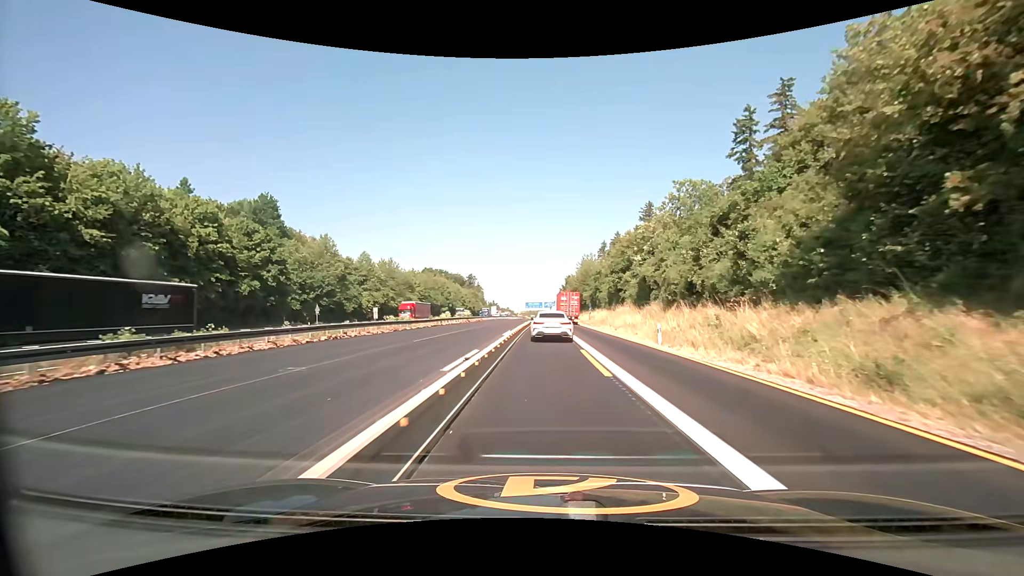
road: motorway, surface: asphalt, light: Day
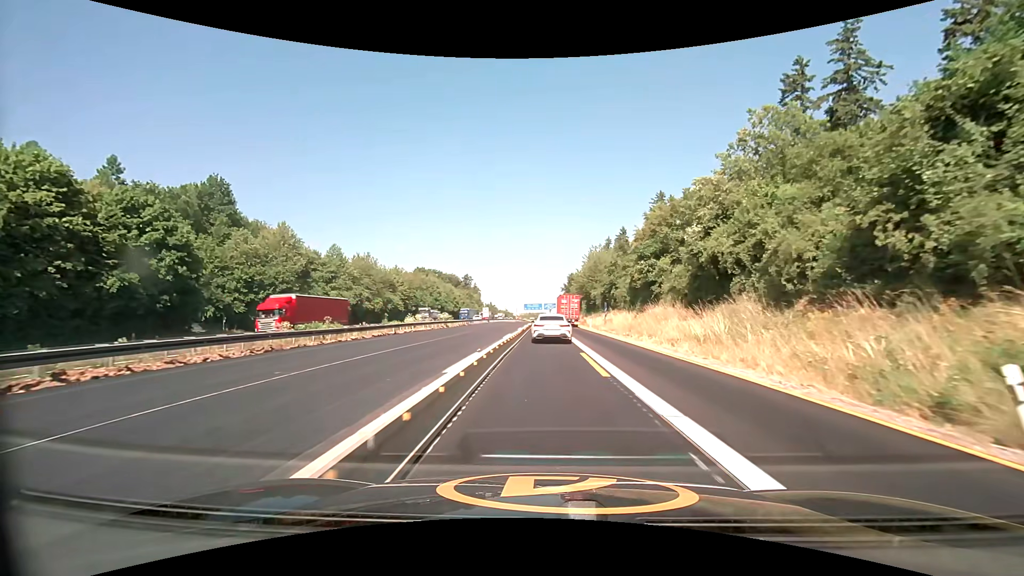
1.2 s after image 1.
(0.0, +17.8) m; 0°
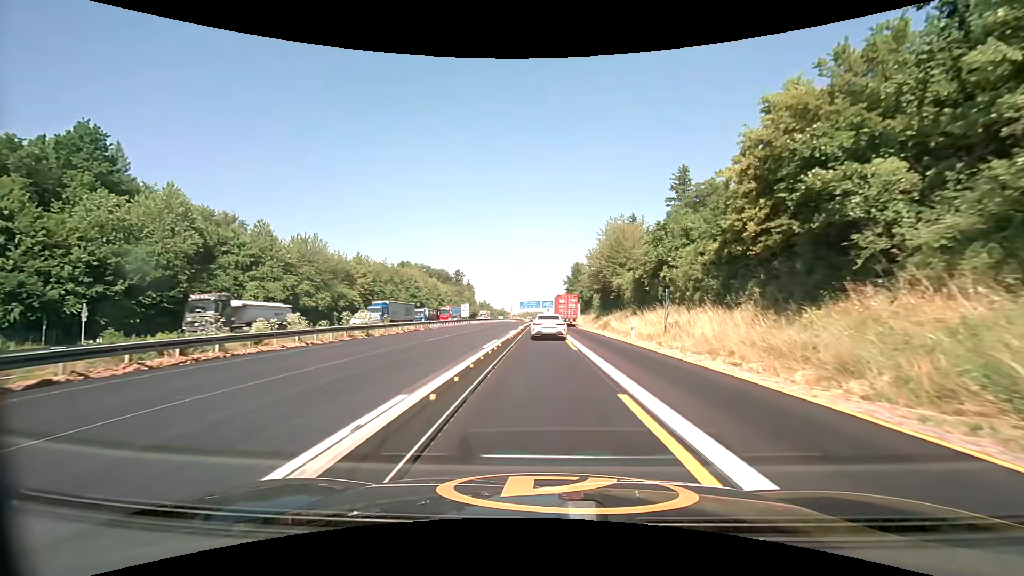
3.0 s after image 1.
(-0.1, +27.5) m; 0°
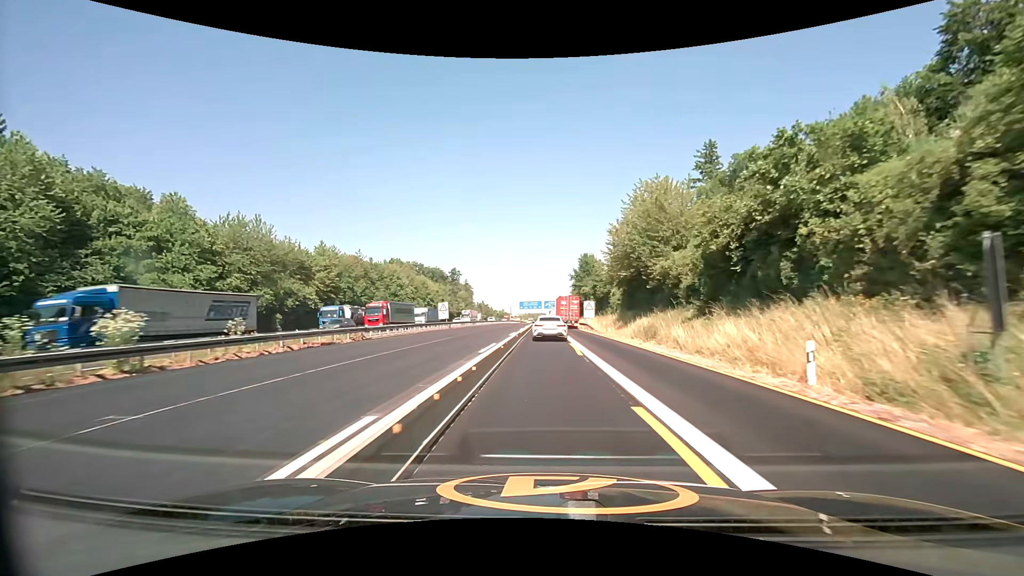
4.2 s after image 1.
(0.0, +19.8) m; 0°
(0, +10) (0, +20) (0, +30) (0, +40) (0, +50) (0, +60) (0, +70) (0, +80) (0, +90) (0, +100) m
